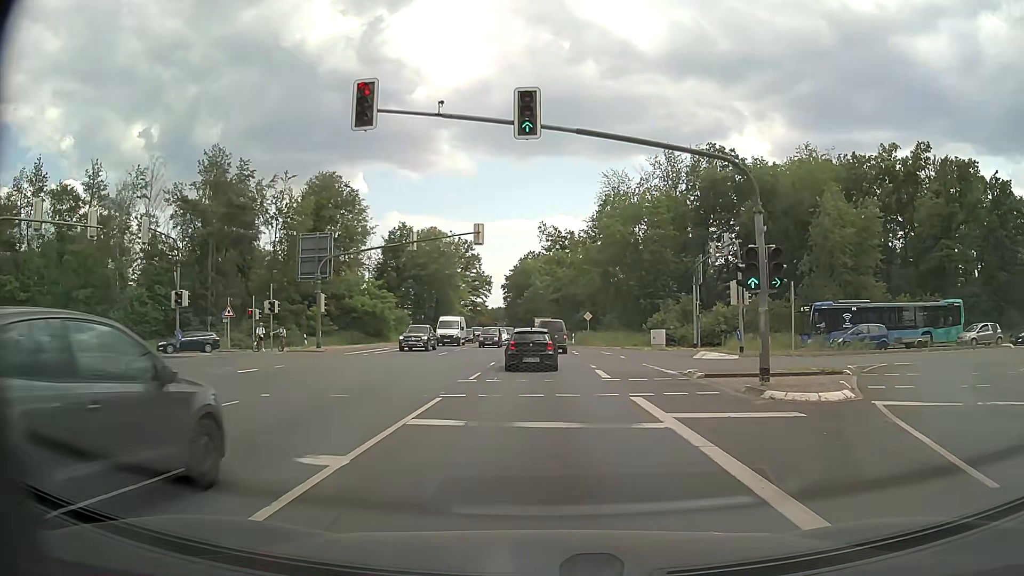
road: primary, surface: asphalt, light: Day
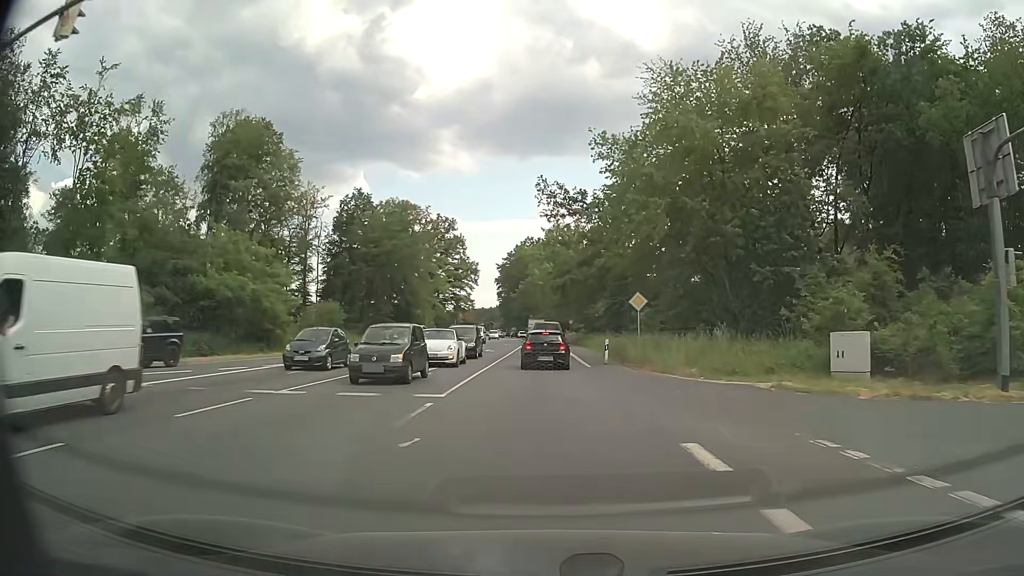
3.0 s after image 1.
(0.0, +33.4) m; 0°
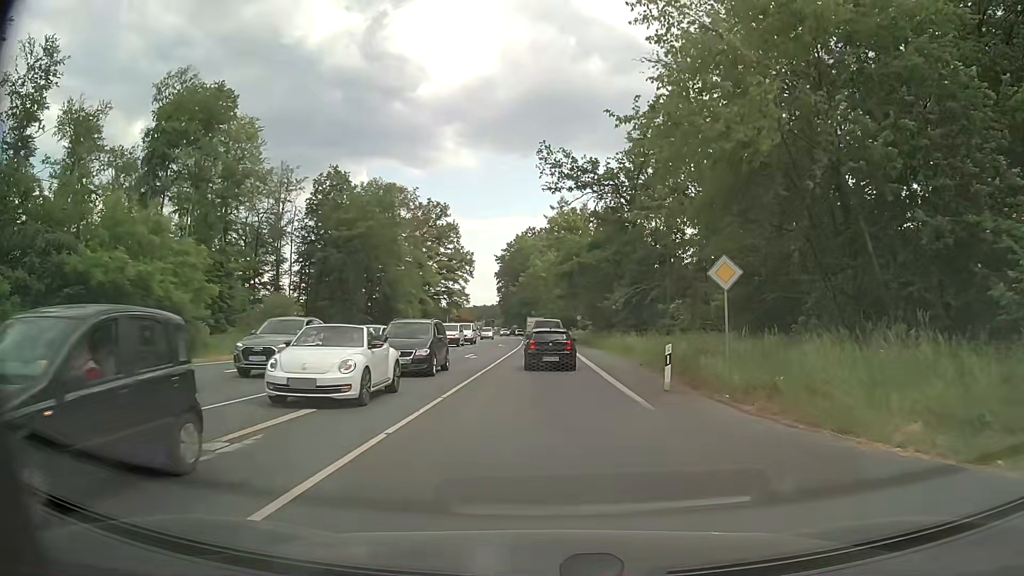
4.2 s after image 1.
(0.0, +13.4) m; 0°
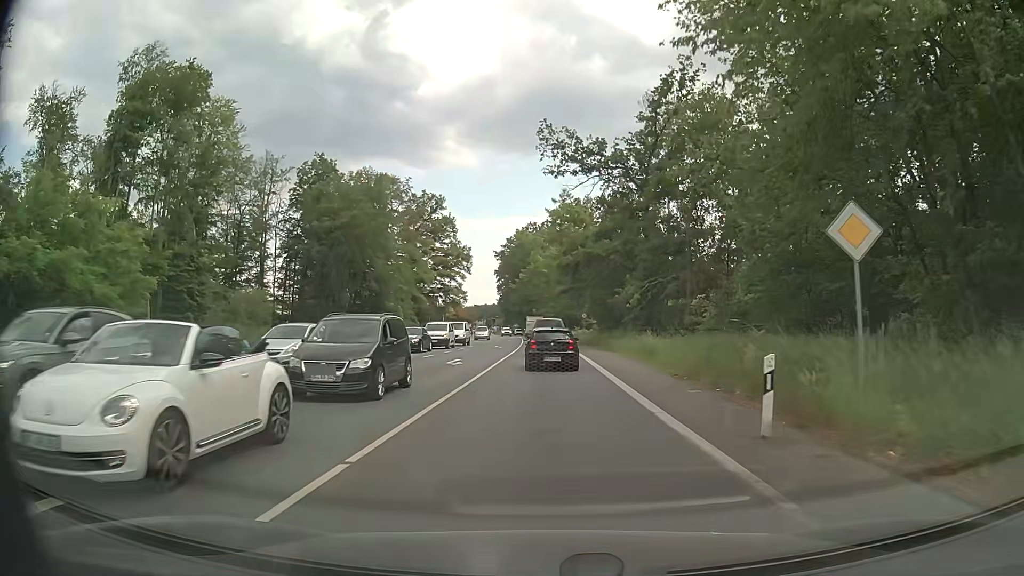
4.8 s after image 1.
(0.0, +6.6) m; 0°
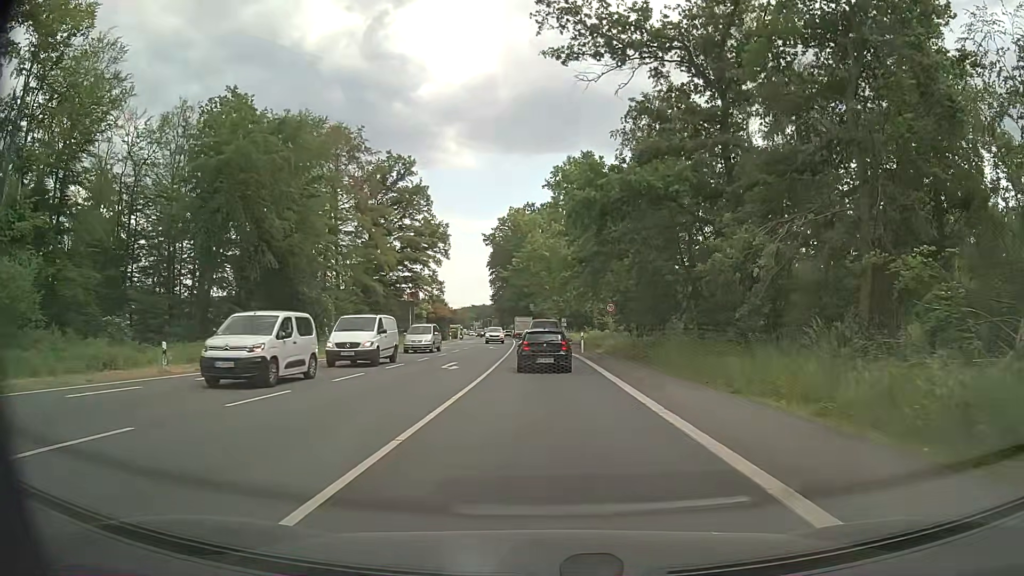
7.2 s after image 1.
(0.0, +25.8) m; 0°
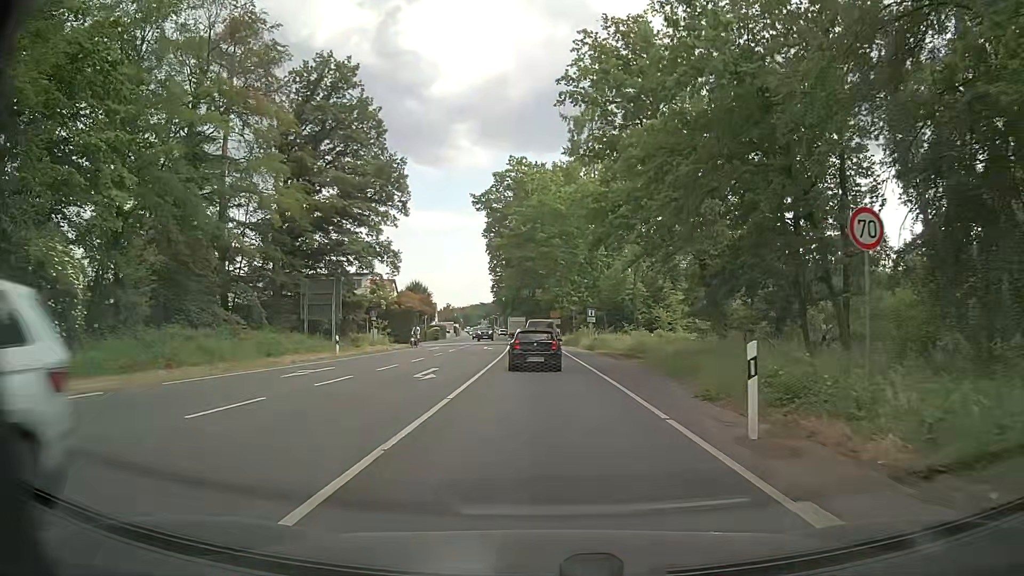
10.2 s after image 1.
(-0.3, +32.3) m; -1°
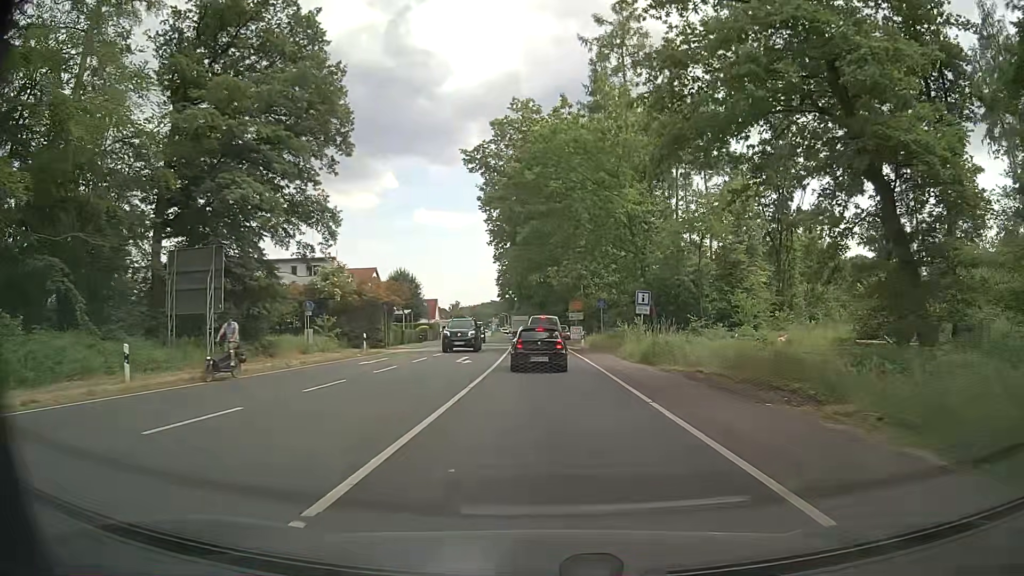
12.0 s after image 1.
(-0.1, +19.9) m; -1°
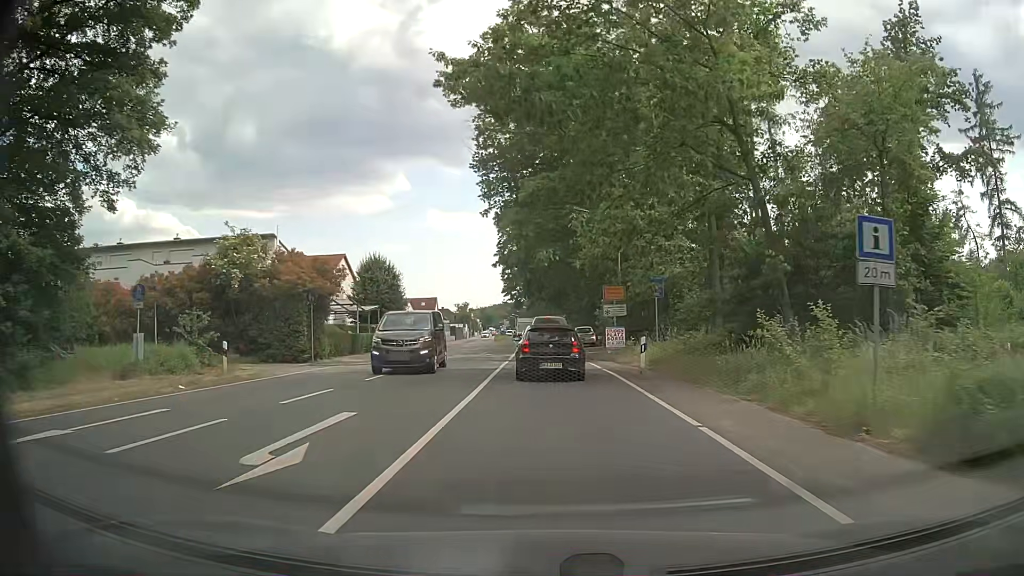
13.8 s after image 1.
(-0.2, +19.5) m; -1°
(0, +10) (0, +20) (0, +30) (0, +40) (0, +50) (-1, +60) (-1, +70) (-2, +80) (-2, +90) (-3, +100) m
